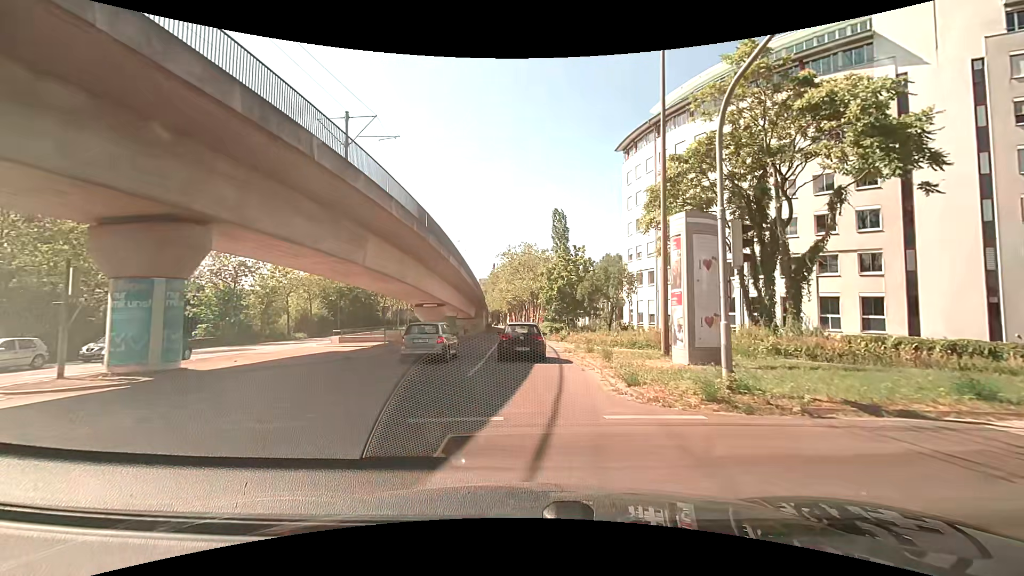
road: tertiary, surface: asphalt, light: Day
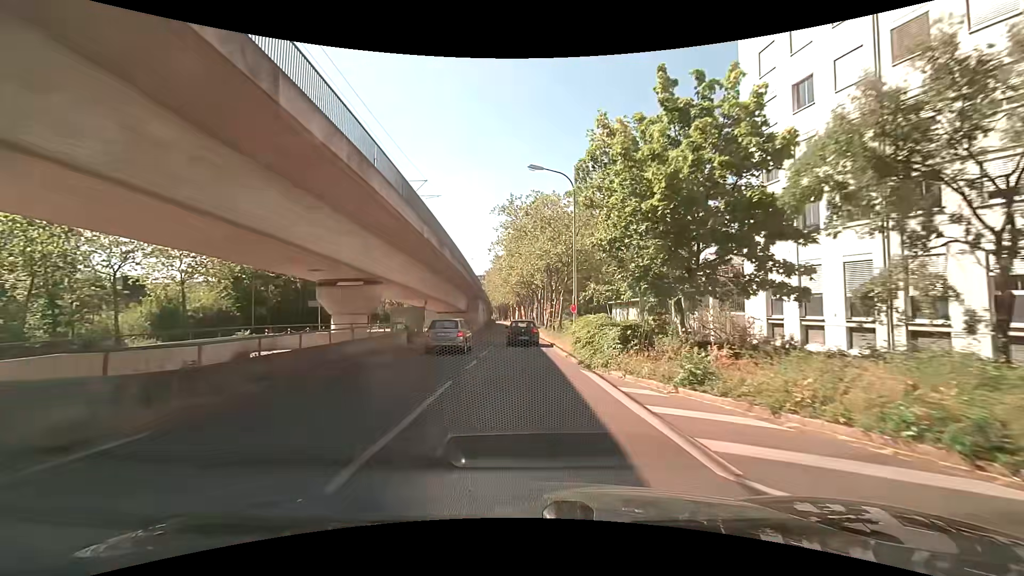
(-0.3, +29.3) m; -1°
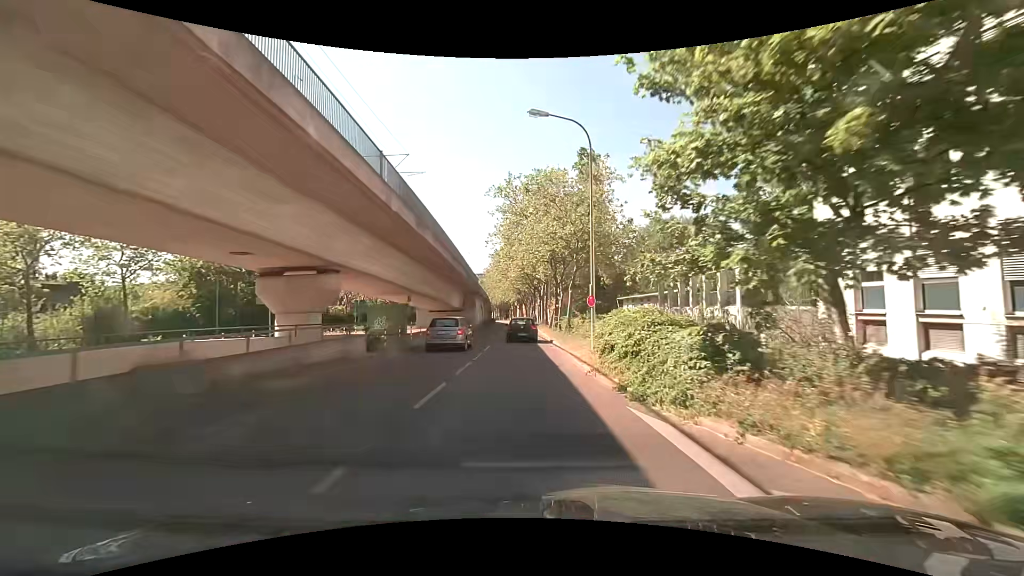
(0.0, +6.6) m; -1°
(0, +10) (0, +20) (0, +30) (0, +40) (0, +50) (0, +60) (0, +70) (0, +80) (0, +90) (-1, +100) m
